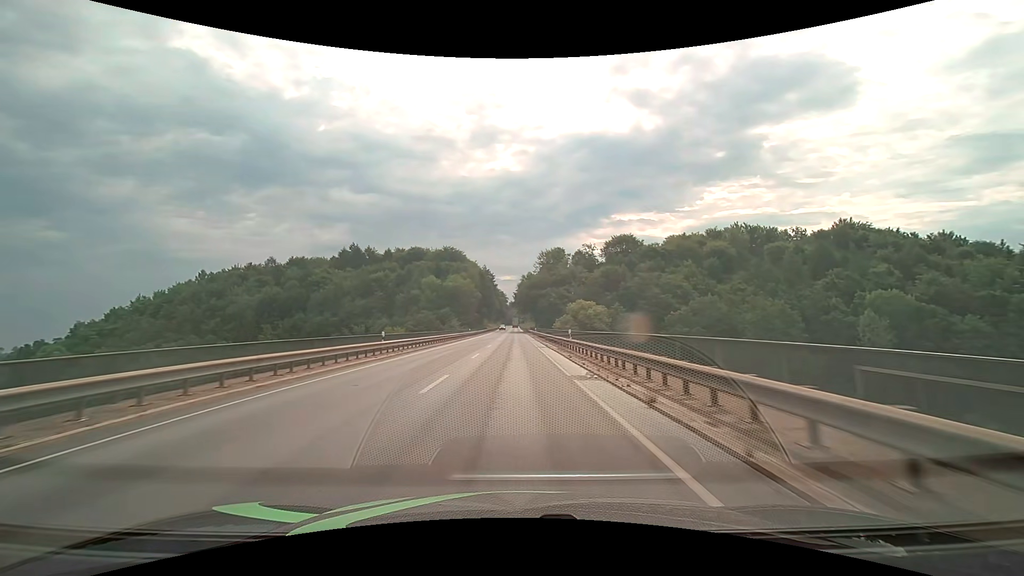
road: primary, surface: asphalt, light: Day
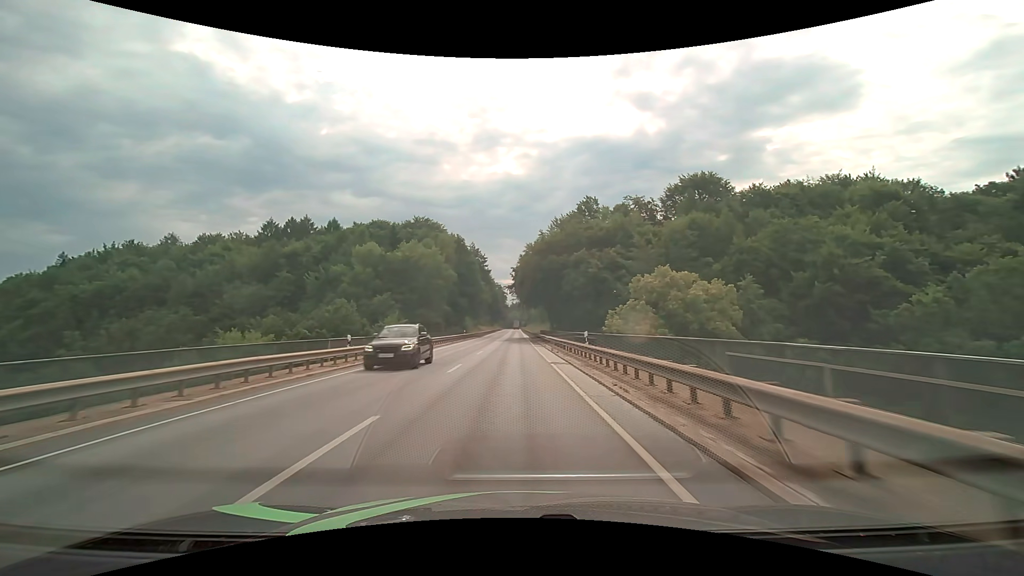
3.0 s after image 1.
(0.0, +55.8) m; 0°
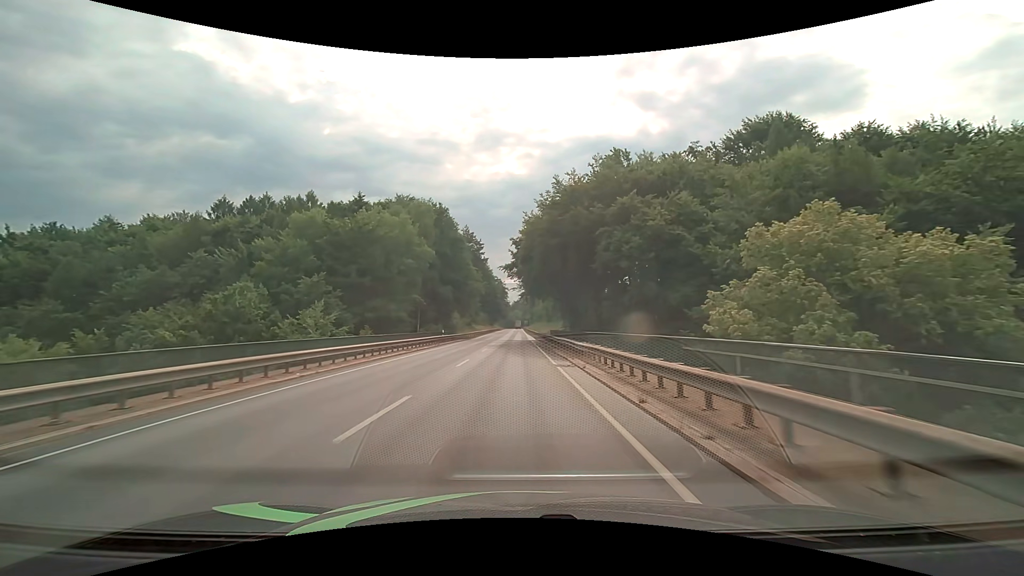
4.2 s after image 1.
(0.0, +21.9) m; 0°
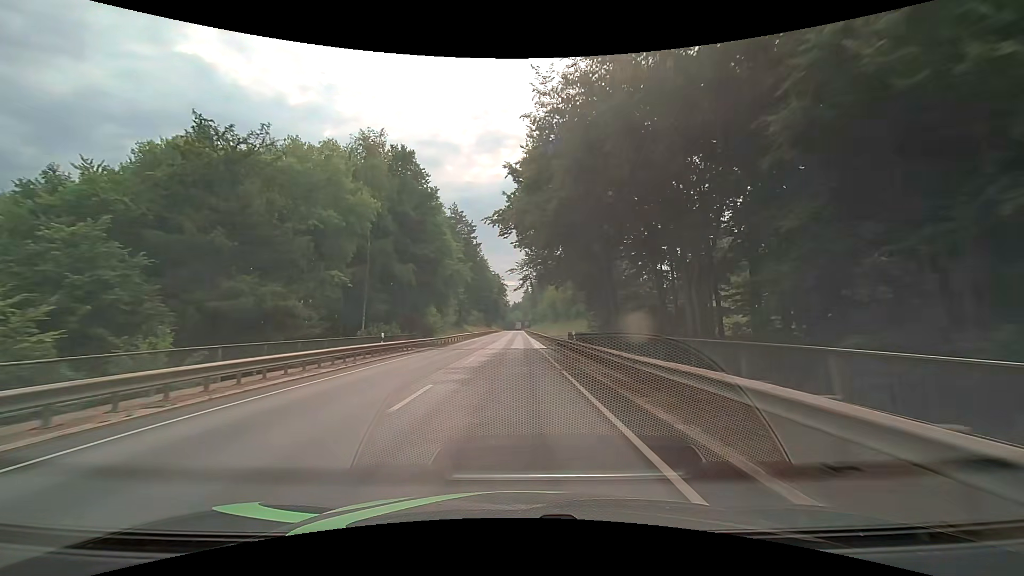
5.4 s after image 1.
(0.0, +21.7) m; 0°
(0, +10) (0, +20) (0, +30) (0, +40) (0, +50) (0, +60) (0, +70) (0, +80) (0, +90) (+1, +100) m
